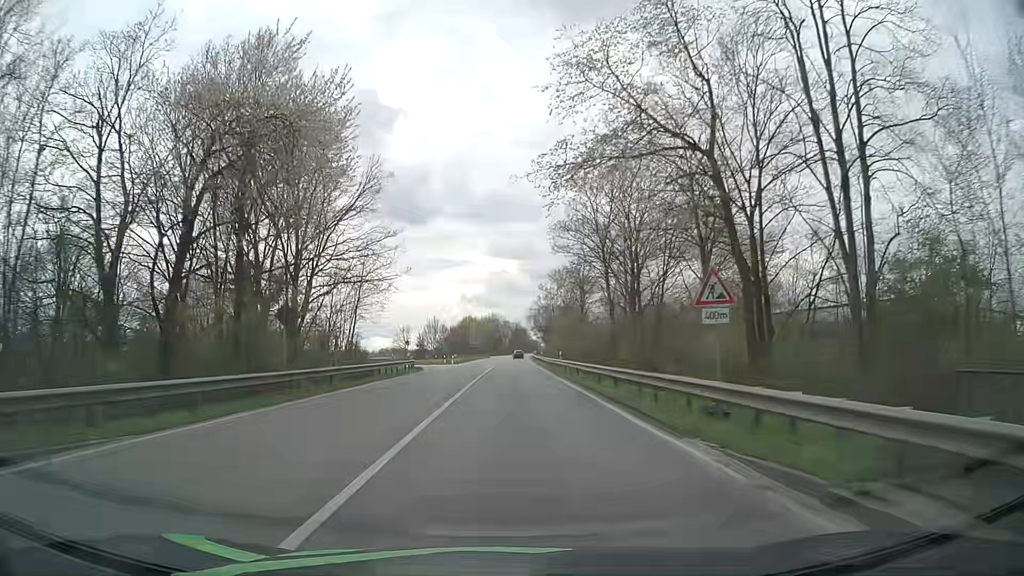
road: primary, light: Day
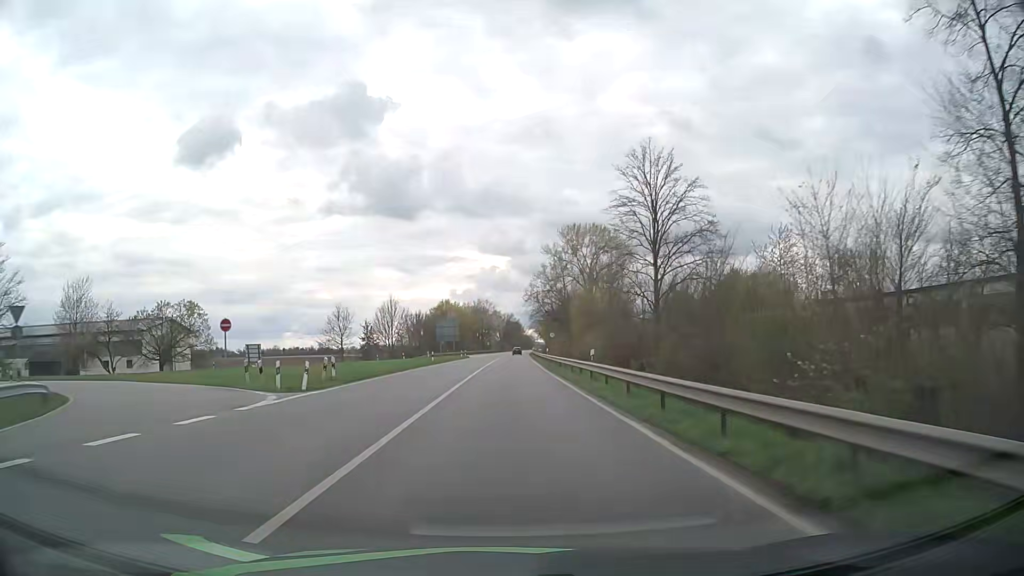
(+0.2, +52.9) m; 0°
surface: asphalt
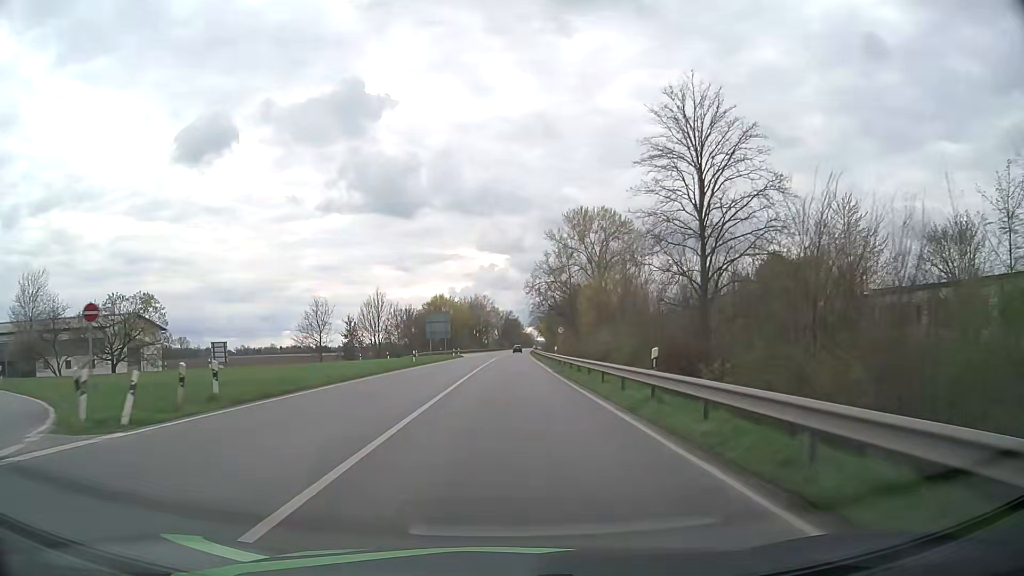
(+0.1, +11.2) m; 0°
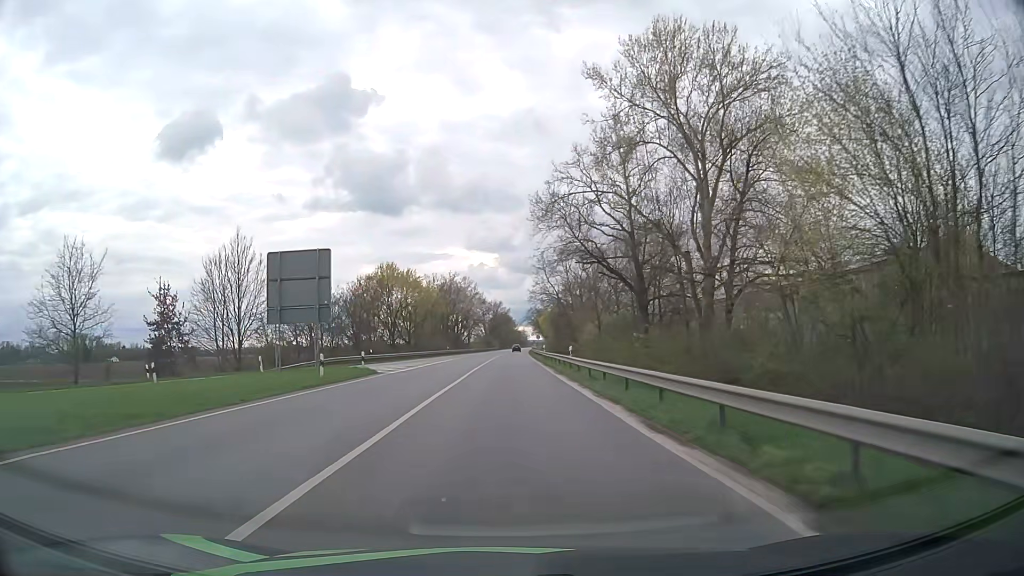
(+0.5, +53.2) m; +1°
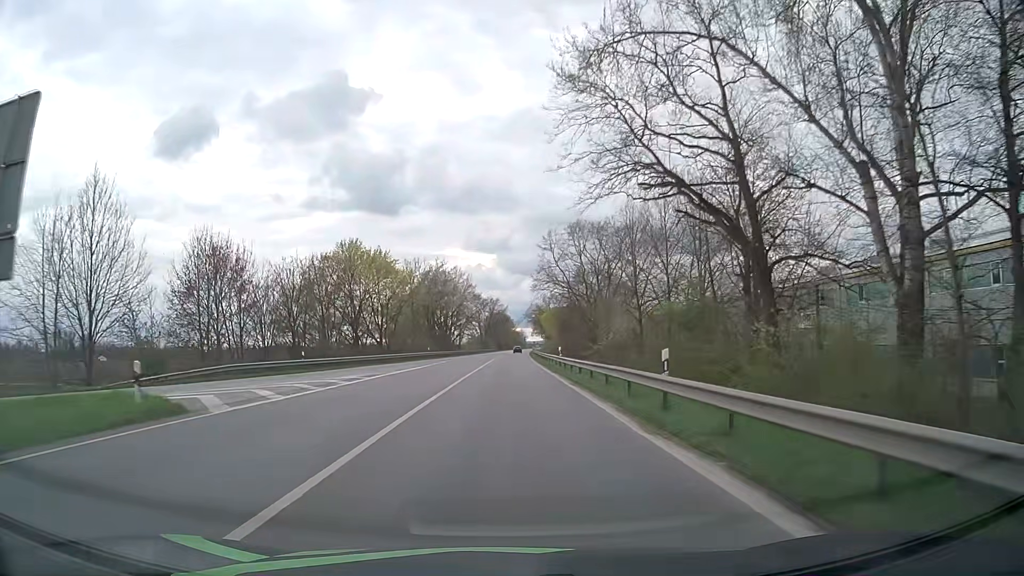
(0.0, +20.7) m; 0°
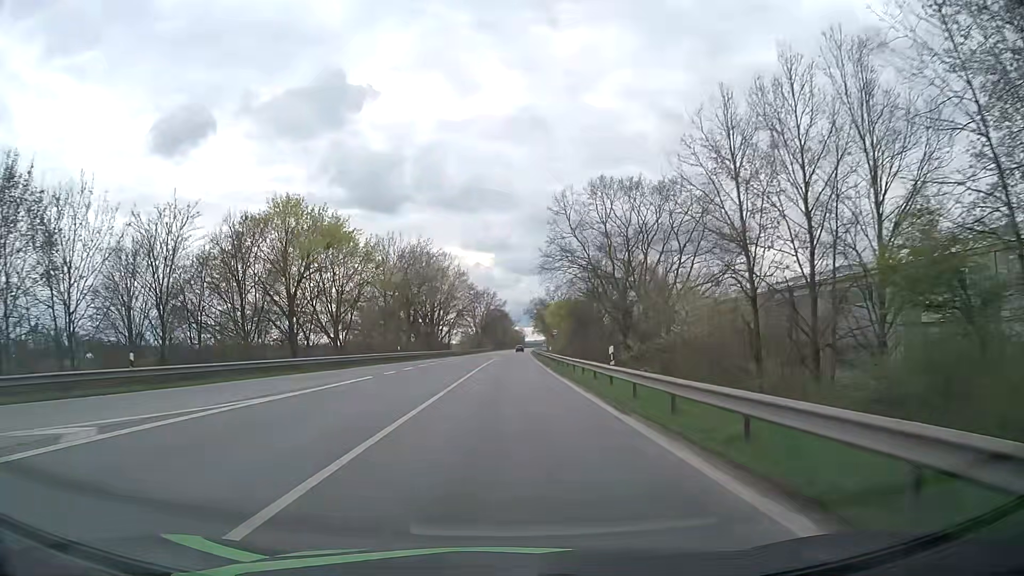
(+0.1, +20.6) m; 0°
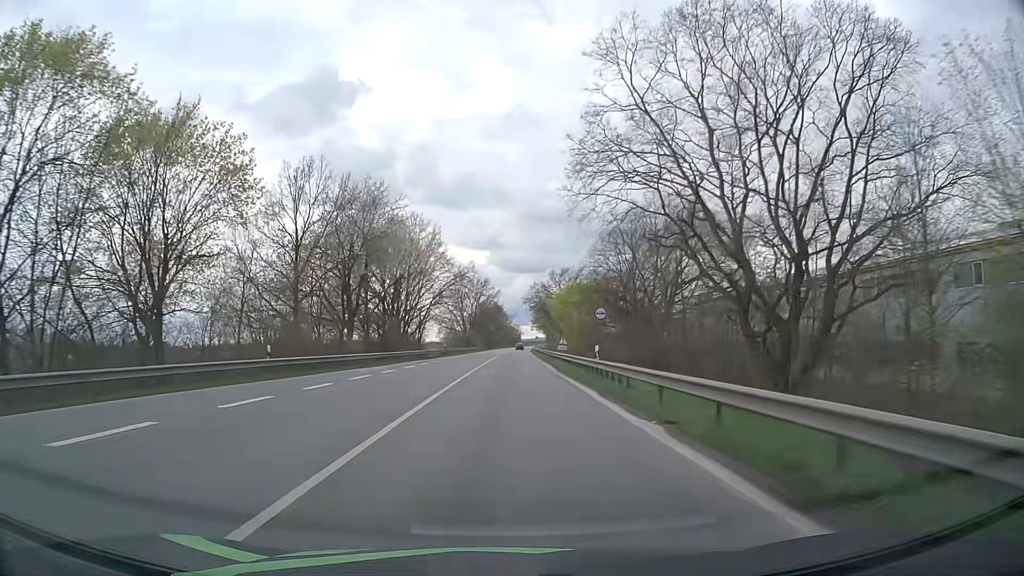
(+0.1, +30.7) m; 0°
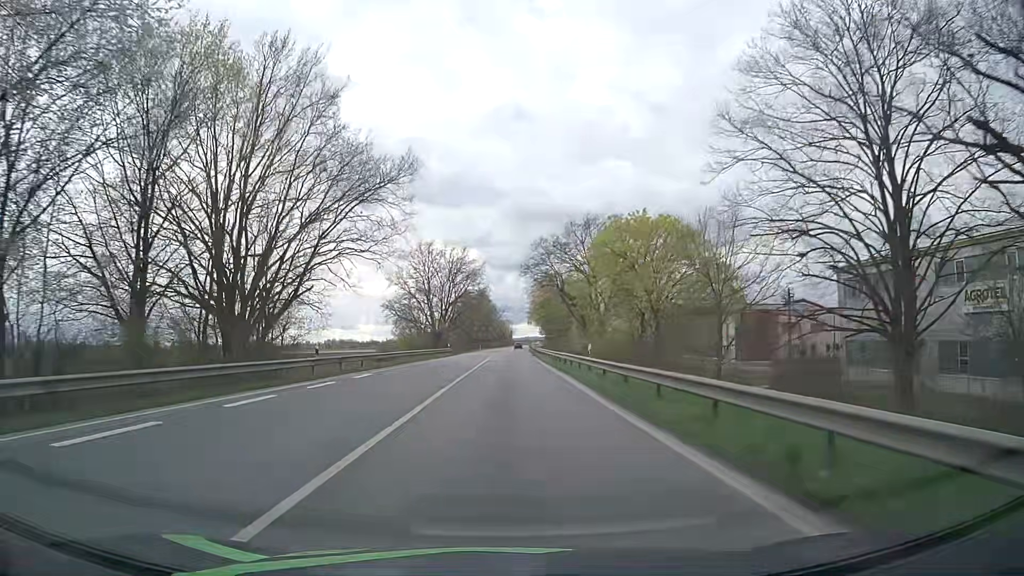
(+0.3, +47.8) m; +1°
(0, +10) (0, +20) (0, +30) (0, +40) (0, +50) (0, +60) (+1, +70) (+1, +80) (+1, +90) (+1, +100) m
